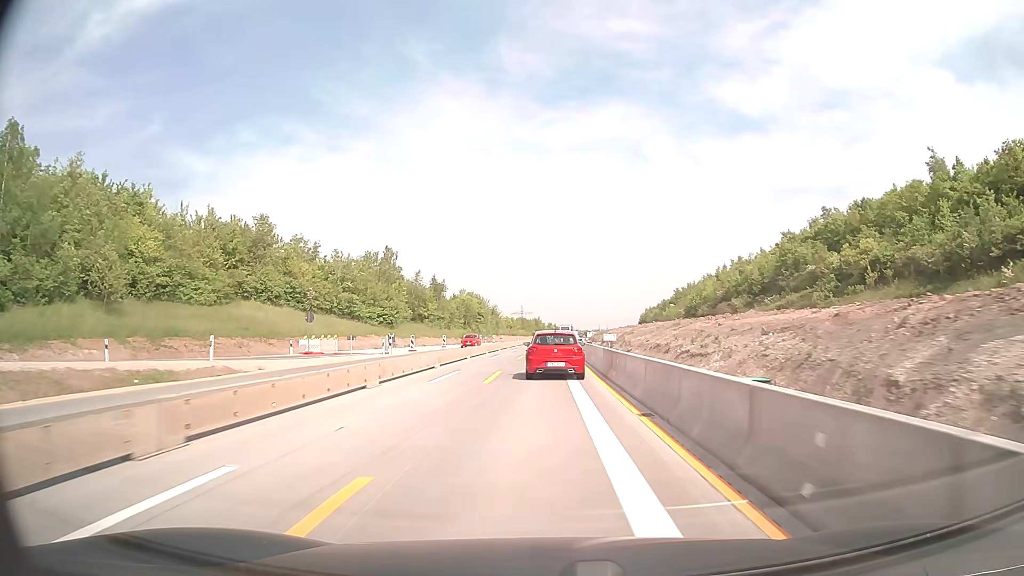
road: motorway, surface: concrete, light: Day
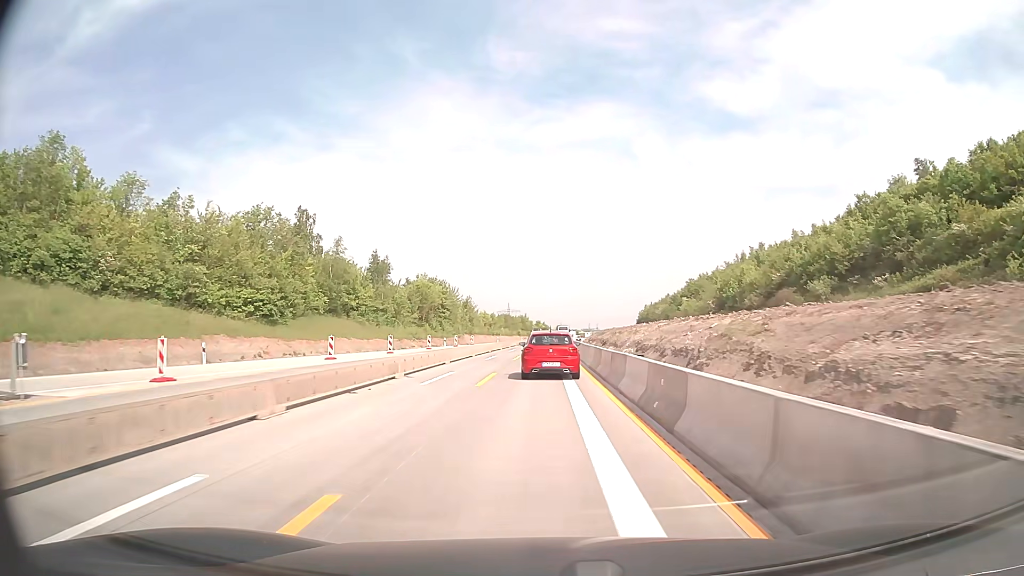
(+0.3, +36.3) m; +1°
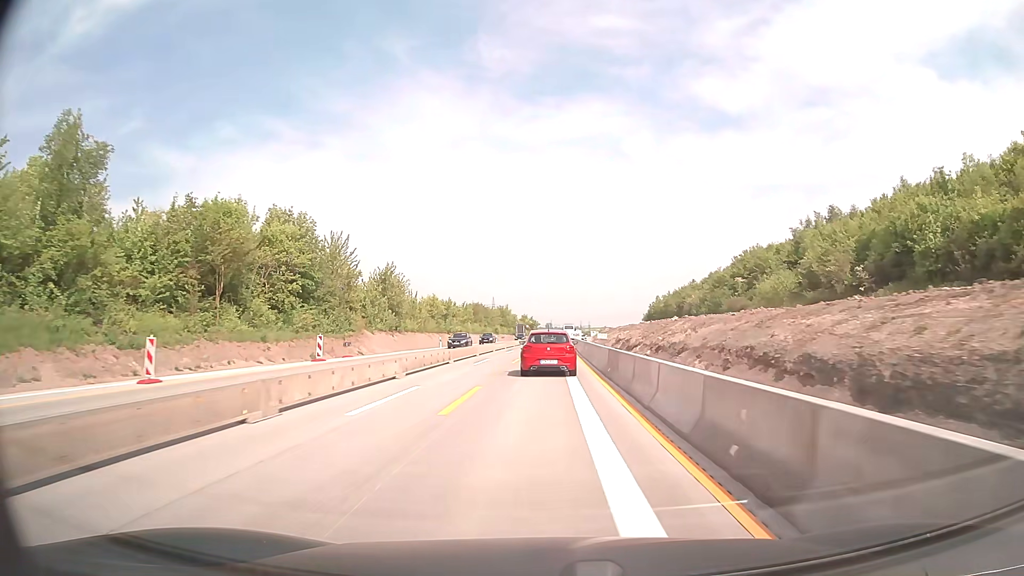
(+0.6, +60.6) m; +1°
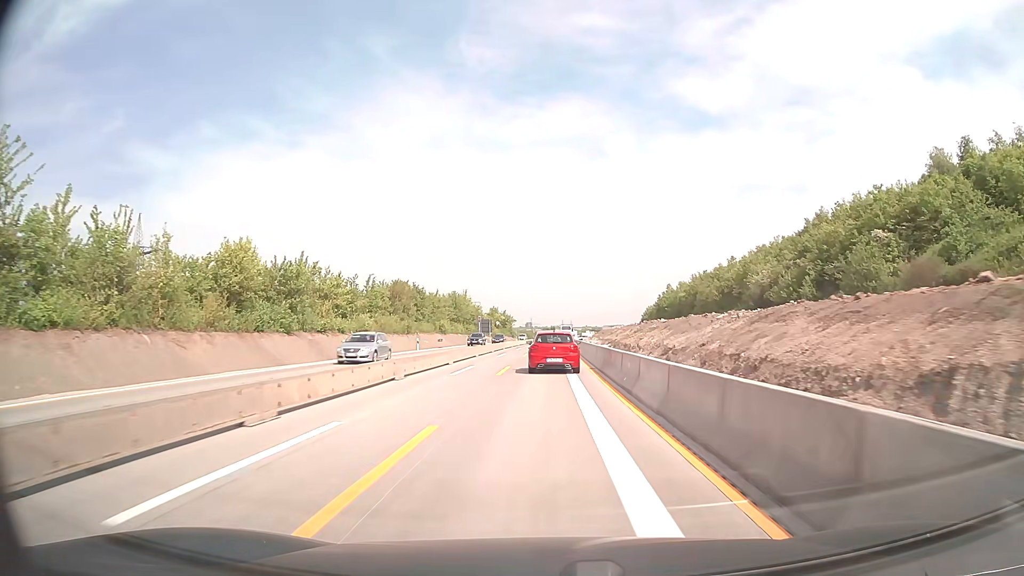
(+0.9, +60.3) m; +2°
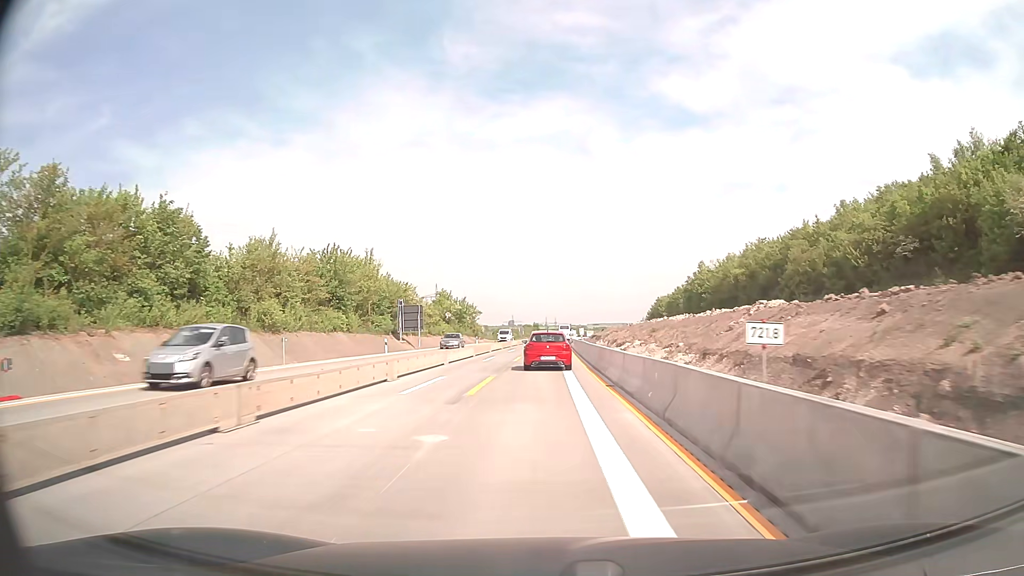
(+0.9, +60.7) m; +1°
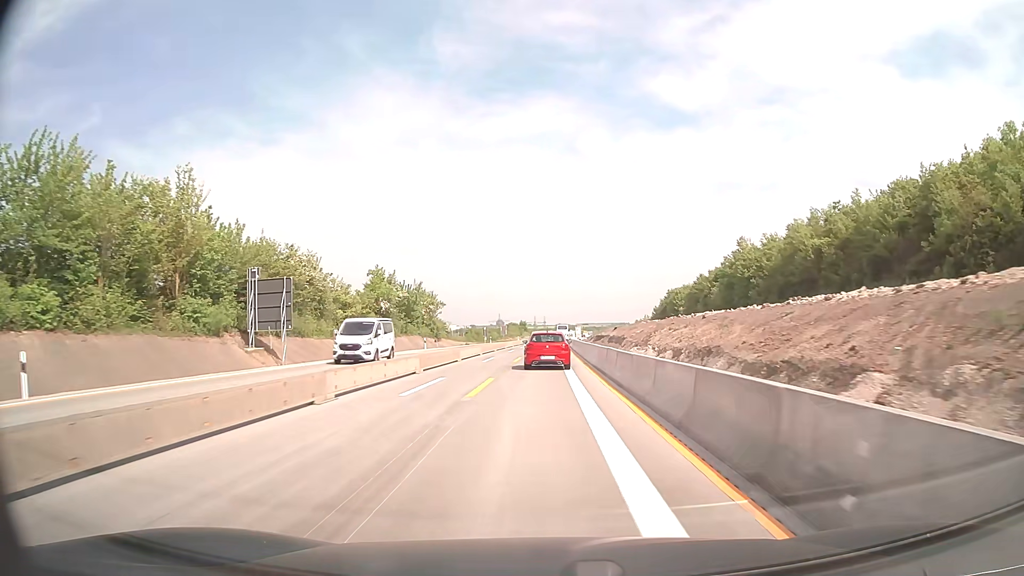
(+0.2, +36.1) m; +1°
